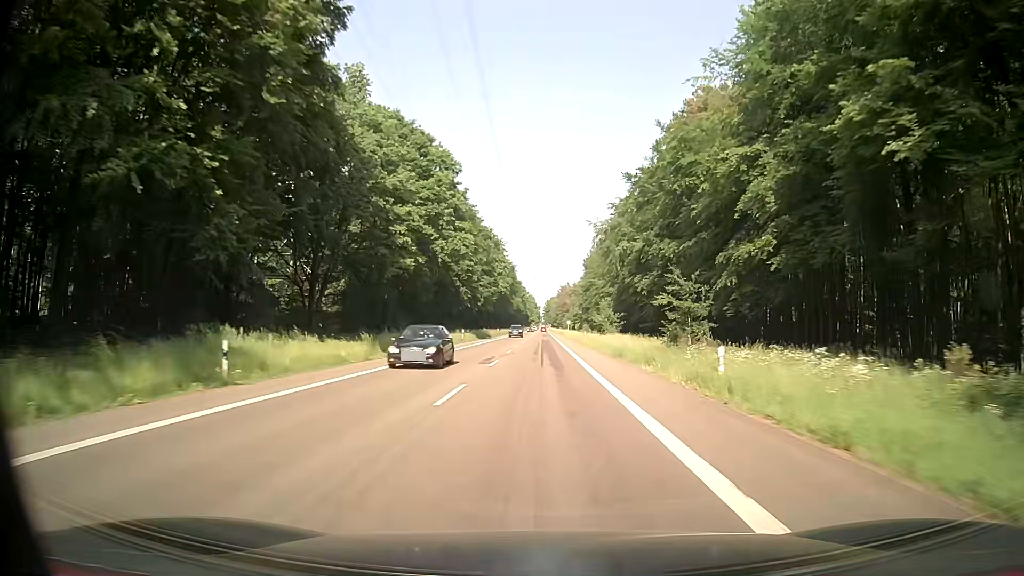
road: secondary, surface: asphalt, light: Day
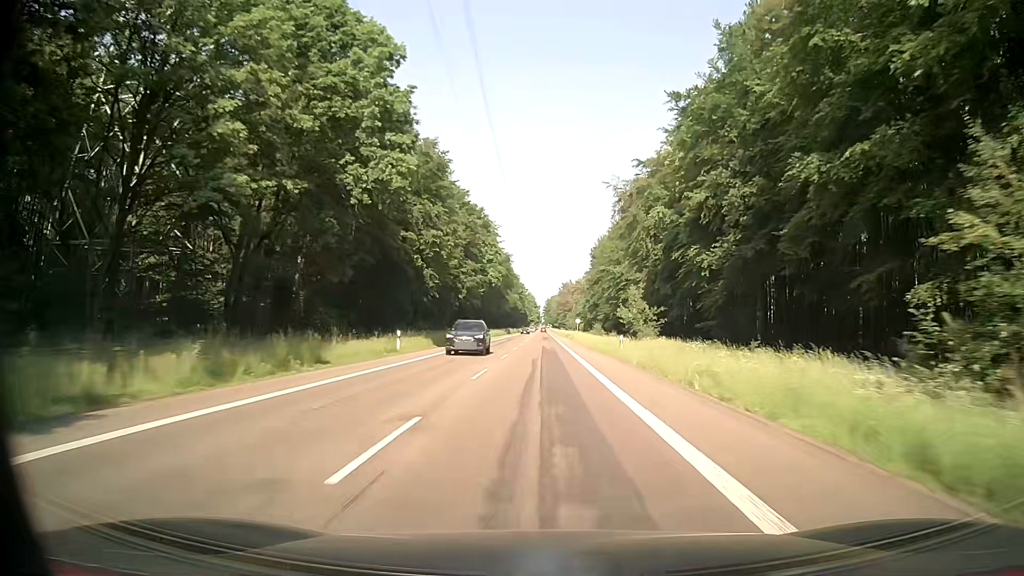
(0.0, +29.6) m; 0°
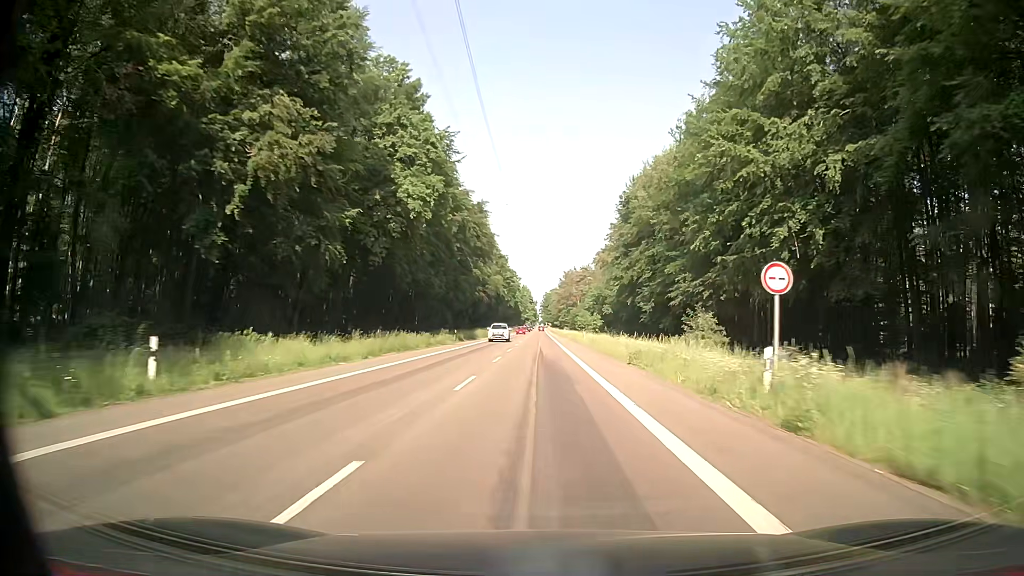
(+0.5, +74.1) m; 0°
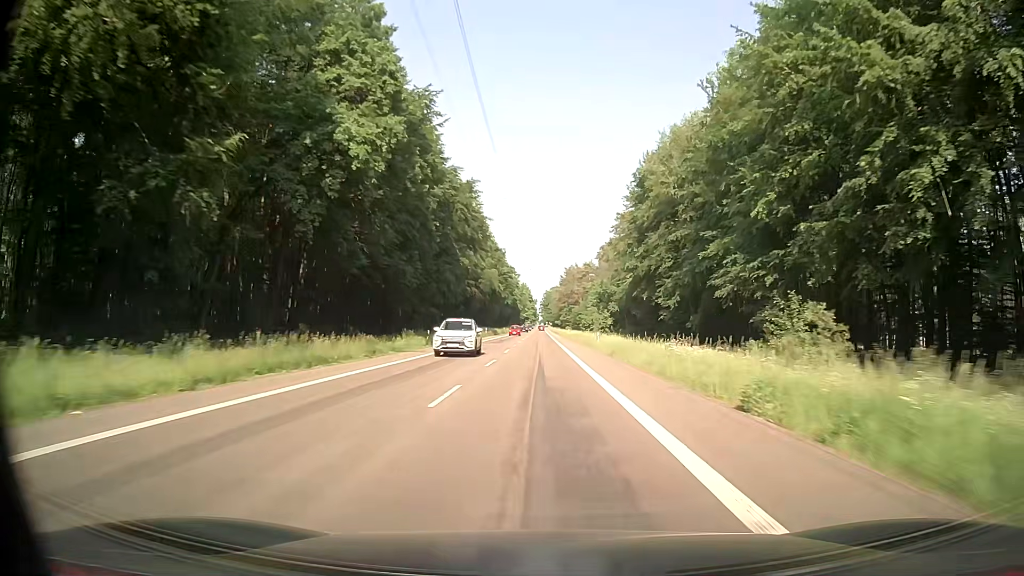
(+0.1, +14.9) m; 0°
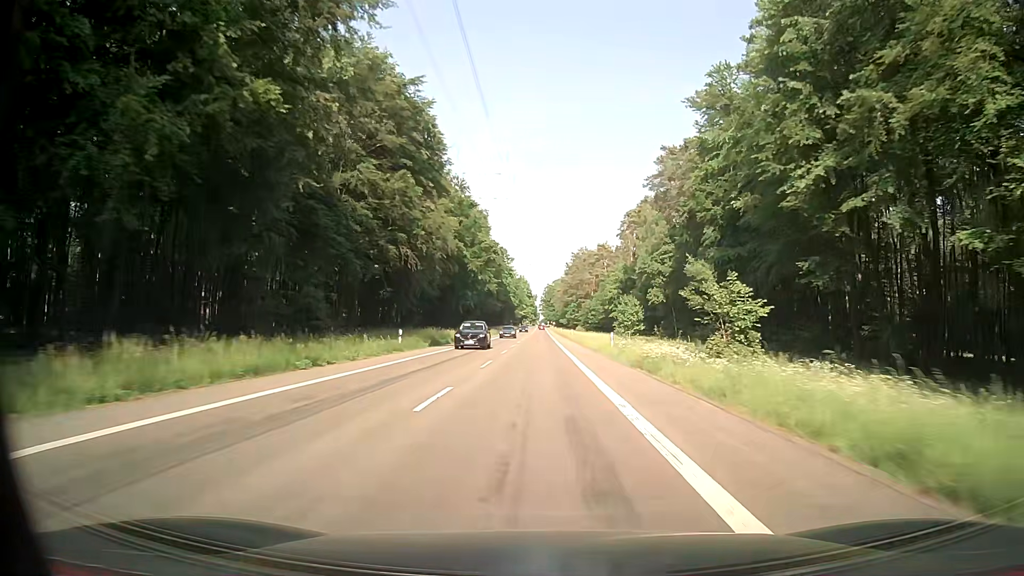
(-0.1, +59.6) m; 0°
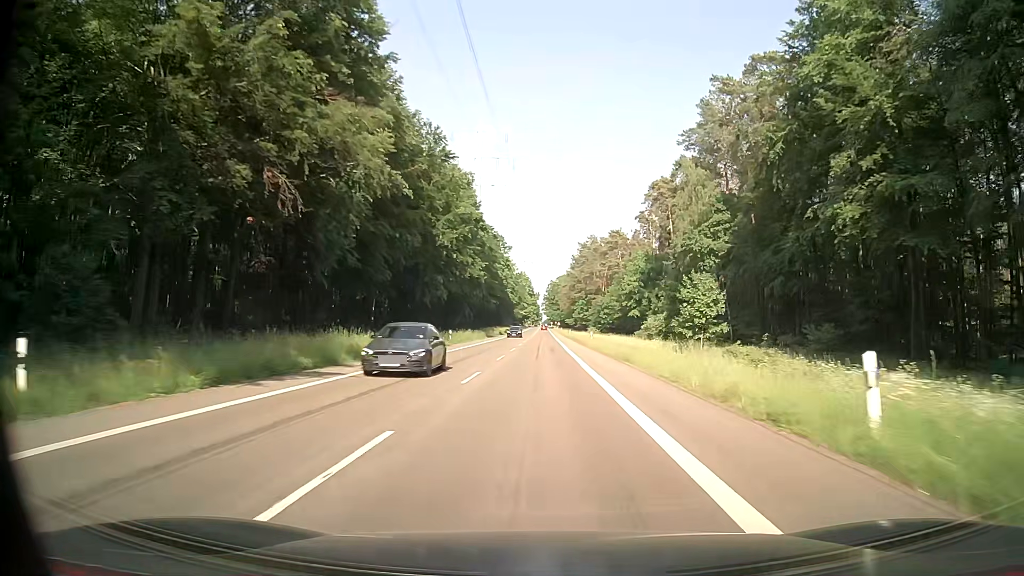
(-0.1, +29.9) m; 0°
(0, +10) (0, +20) (0, +30) (0, +40) (0, +50) (0, +60) (0, +70) (0, +80) (0, +90) (-1, +100) m
